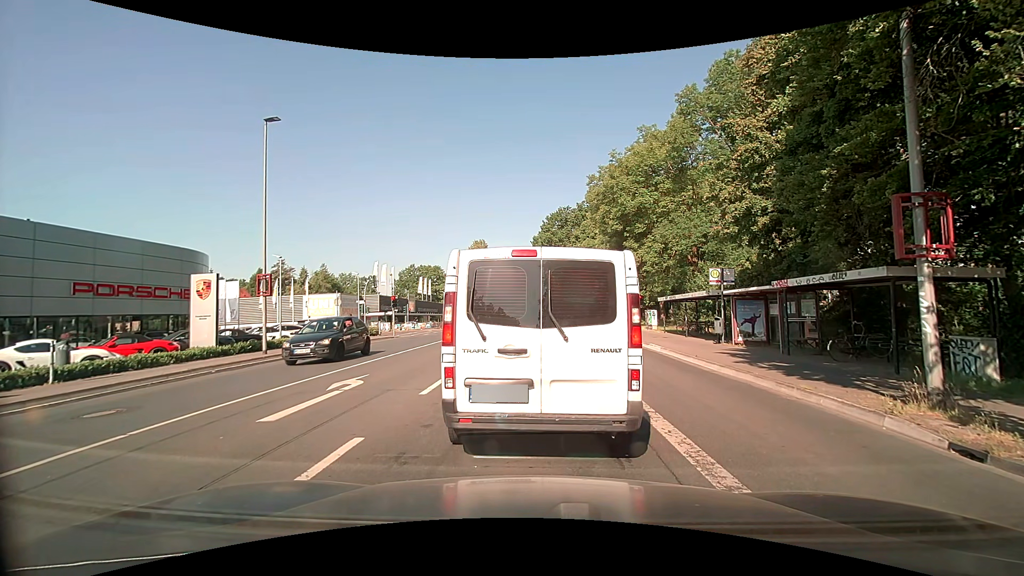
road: secondary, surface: asphalt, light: Day
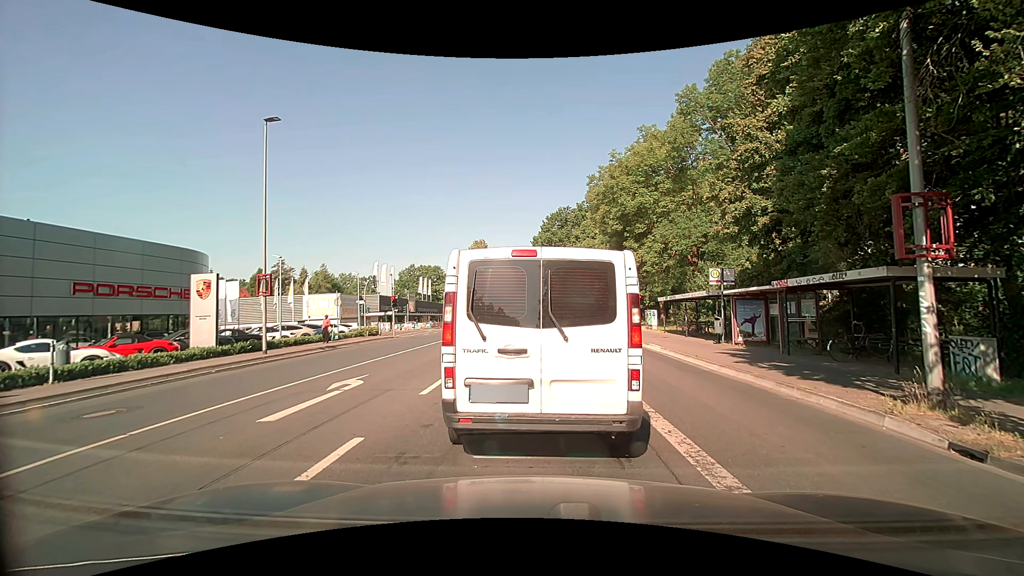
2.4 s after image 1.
(0.0, 0.0) m; 0°
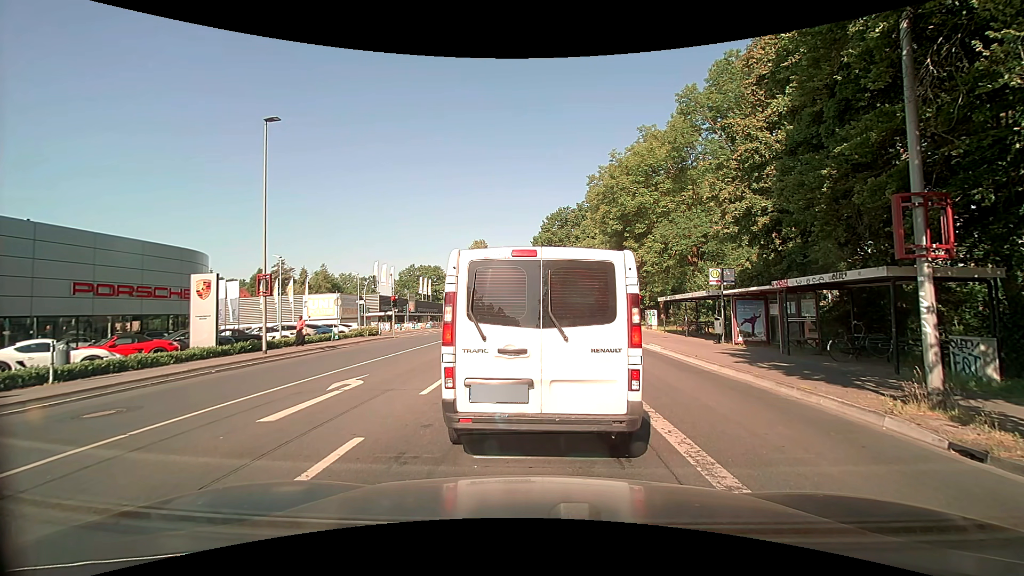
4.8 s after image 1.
(0.0, 0.0) m; 0°
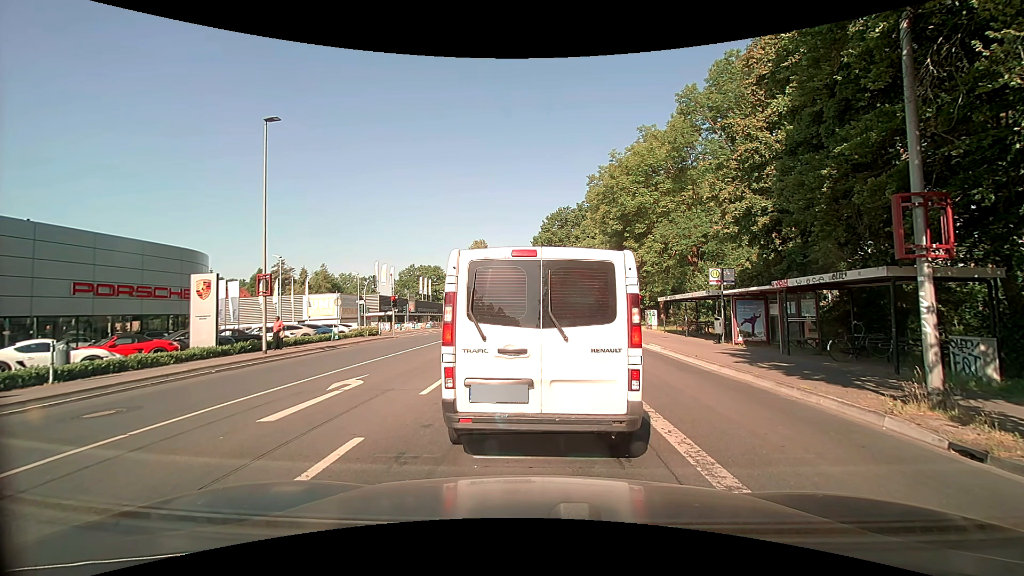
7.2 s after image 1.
(0.0, 0.0) m; 0°
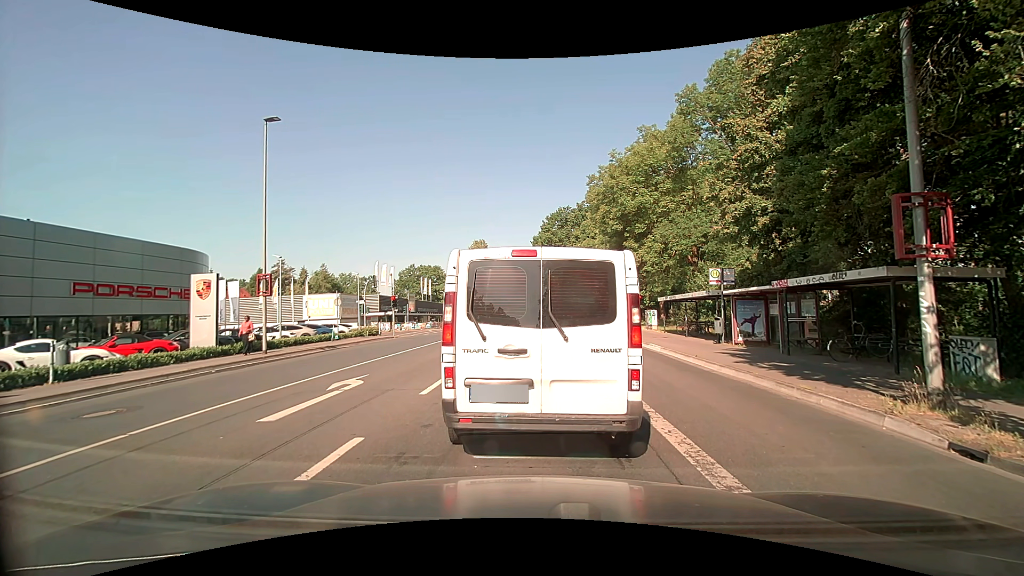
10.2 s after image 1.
(0.0, 0.0) m; 0°
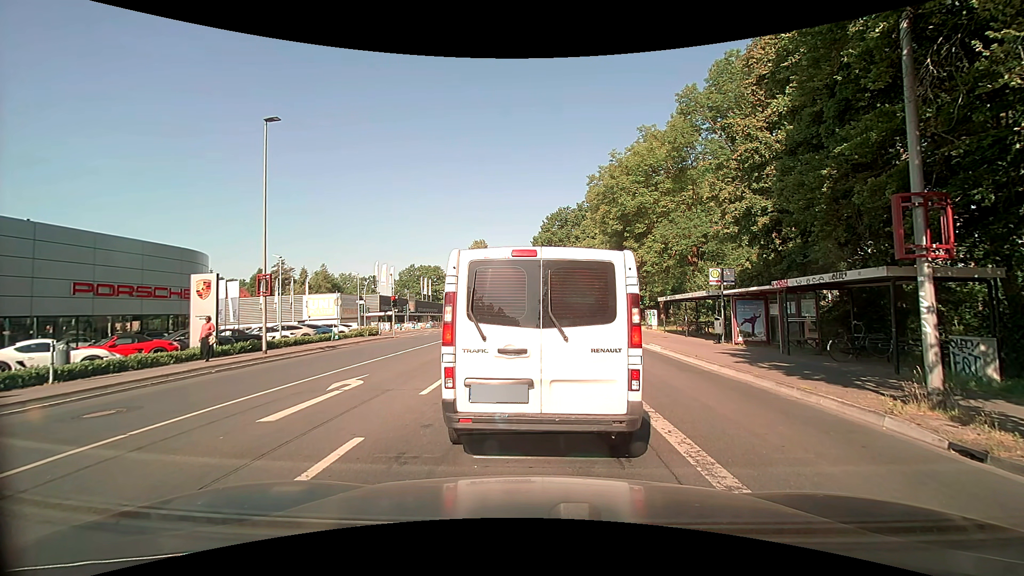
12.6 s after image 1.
(0.0, 0.0) m; 0°
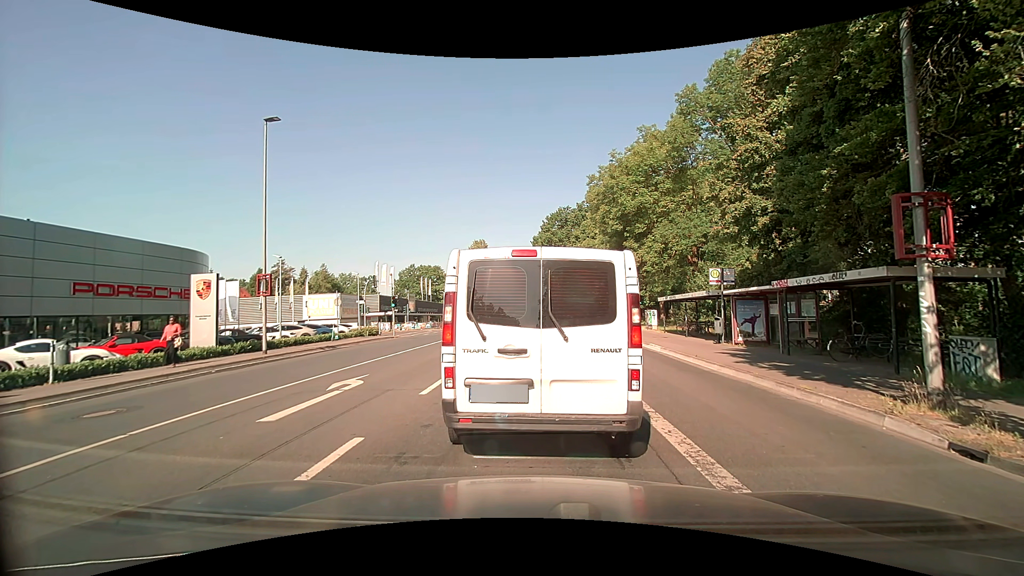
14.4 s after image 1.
(0.0, 0.0) m; 0°
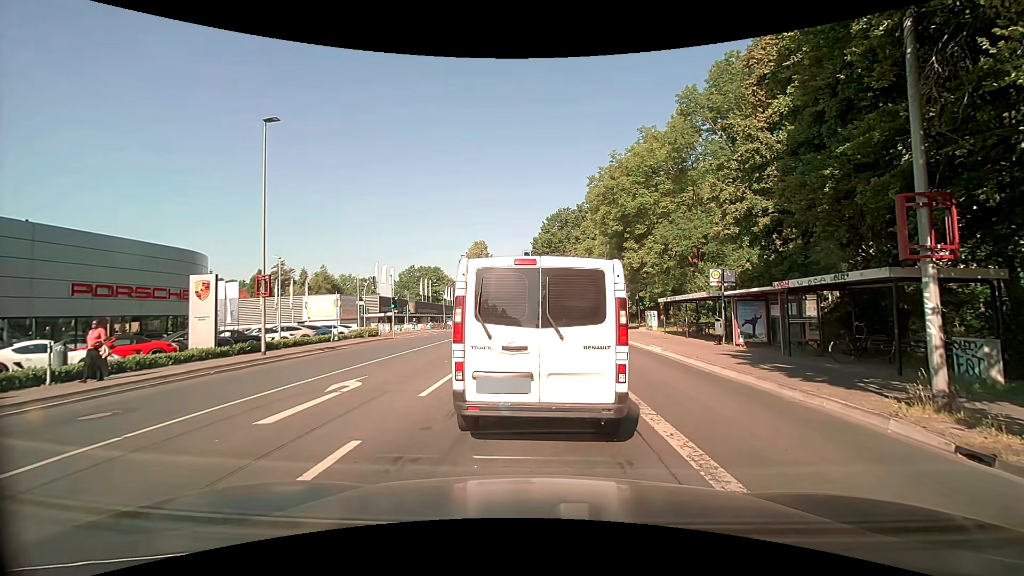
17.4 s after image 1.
(0.0, 0.0) m; 0°
(0, +10) (-1, +20) (-1, +30) (-1, +40) (-1, +50) (-1, +60) (-1, +70) (-1, +80) (-1, +90) (-2, +100) m
